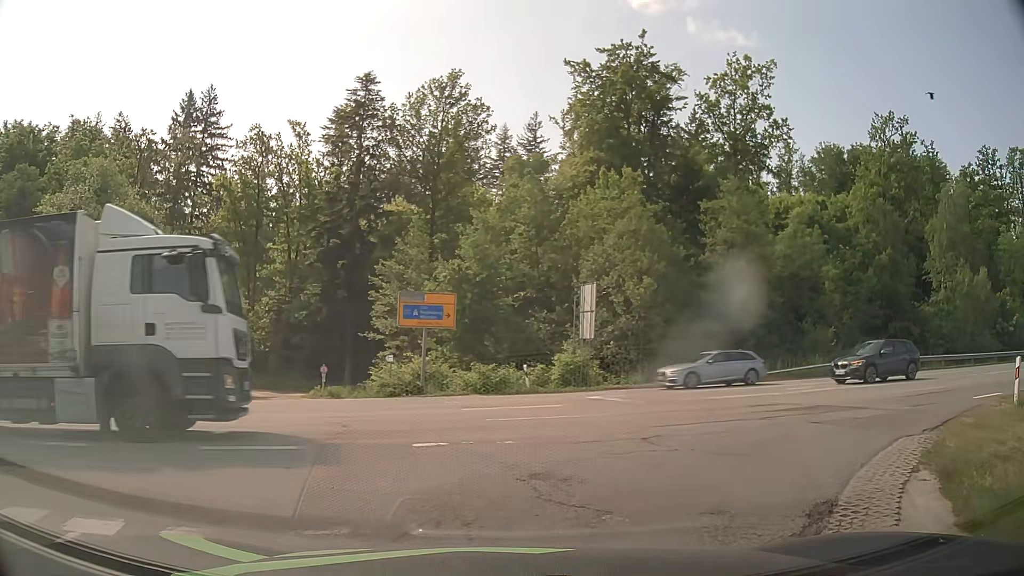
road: residential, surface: asphalt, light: Day
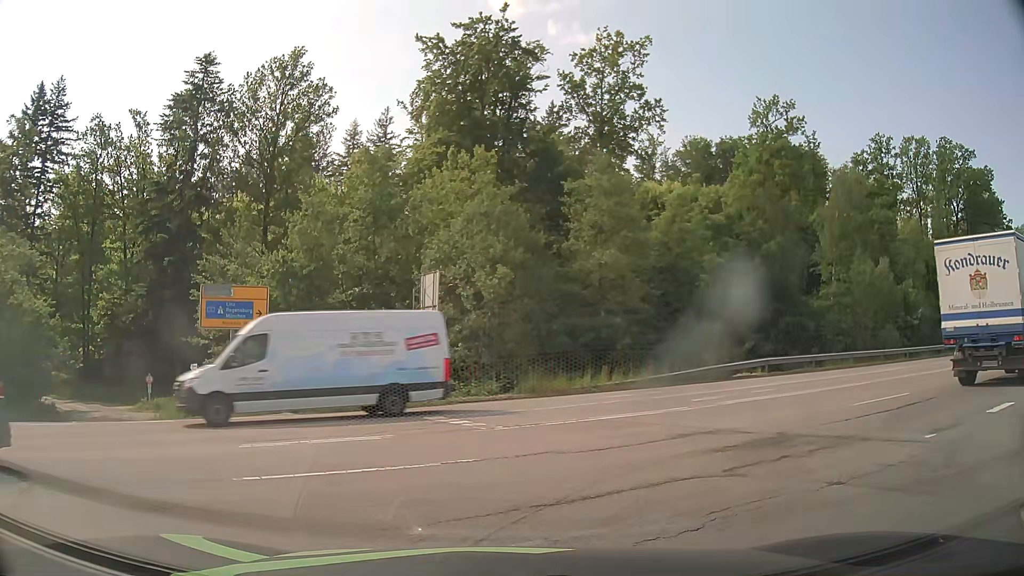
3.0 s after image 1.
(+0.6, +5.1) m; +12°
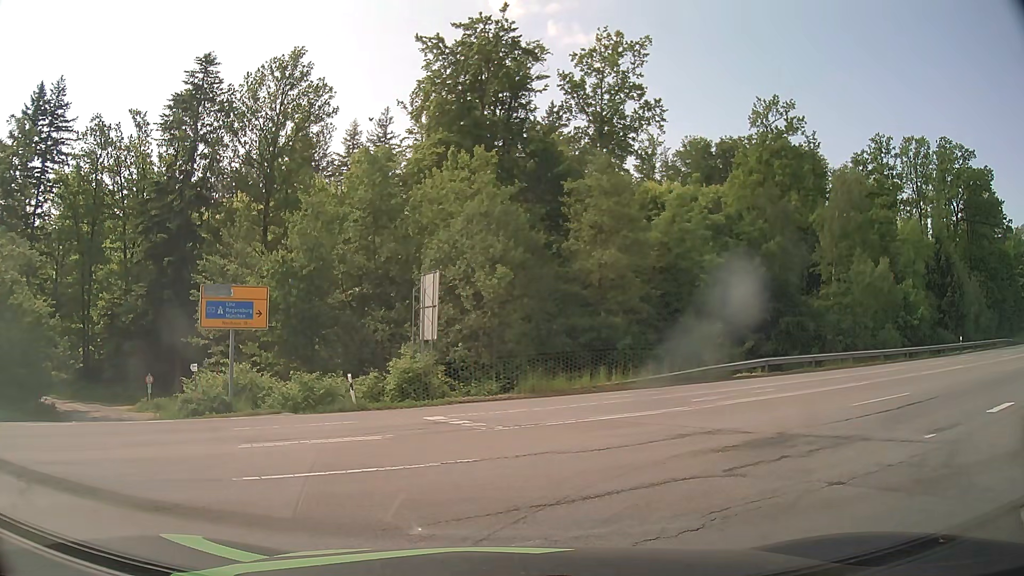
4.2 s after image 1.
(0.0, 0.0) m; 0°
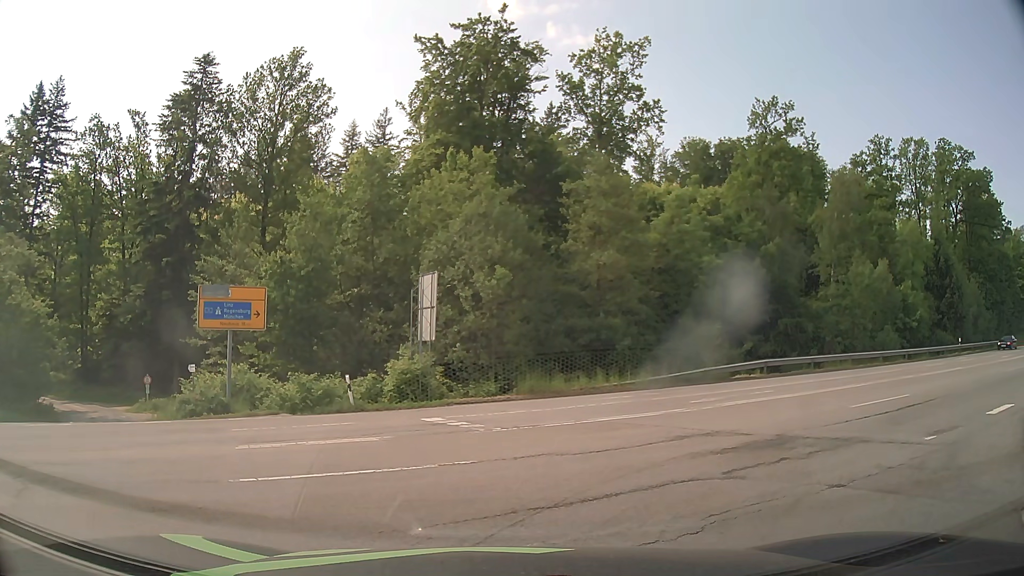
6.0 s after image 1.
(0.0, 0.0) m; 0°
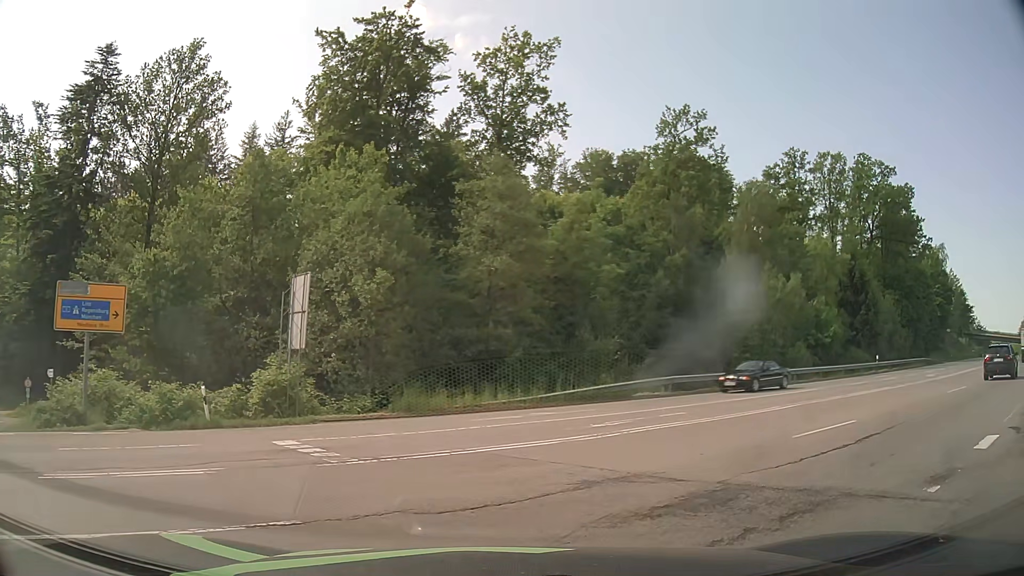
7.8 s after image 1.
(+0.2, +2.9) m; +10°
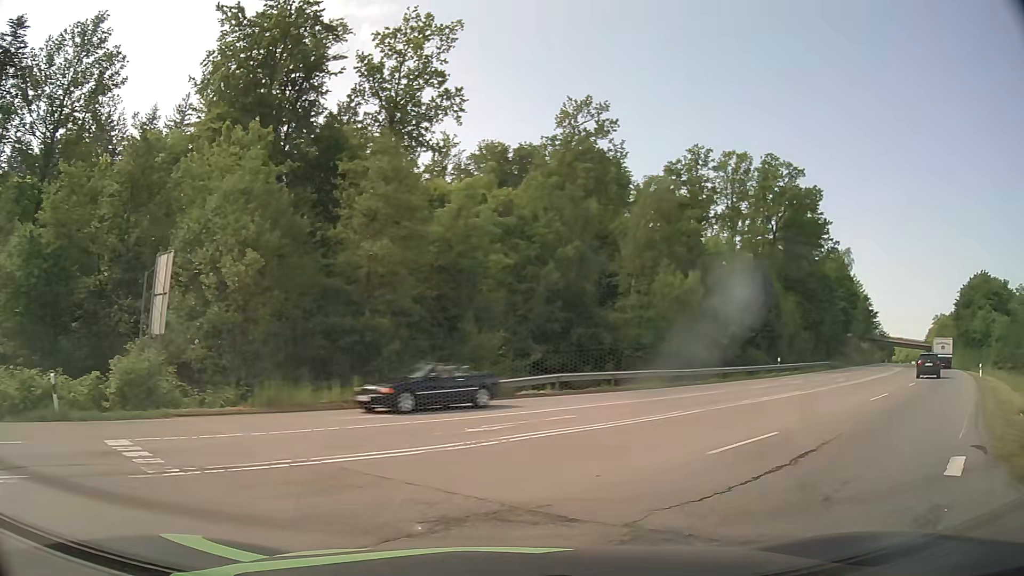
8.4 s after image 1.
(+0.1, +2.2) m; +8°
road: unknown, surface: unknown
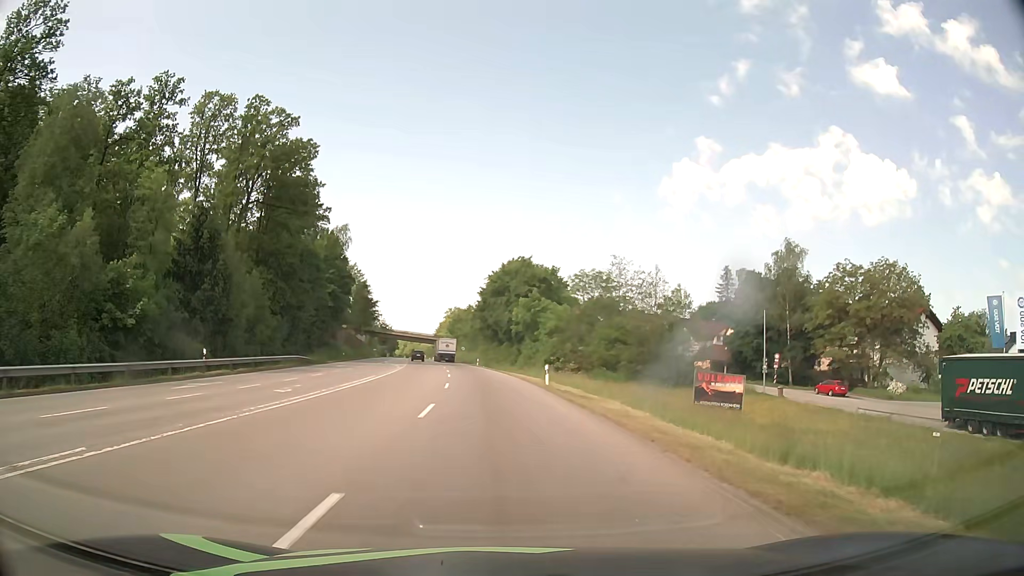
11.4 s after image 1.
(+10.0, +16.6) m; +44°
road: secondary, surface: asphalt
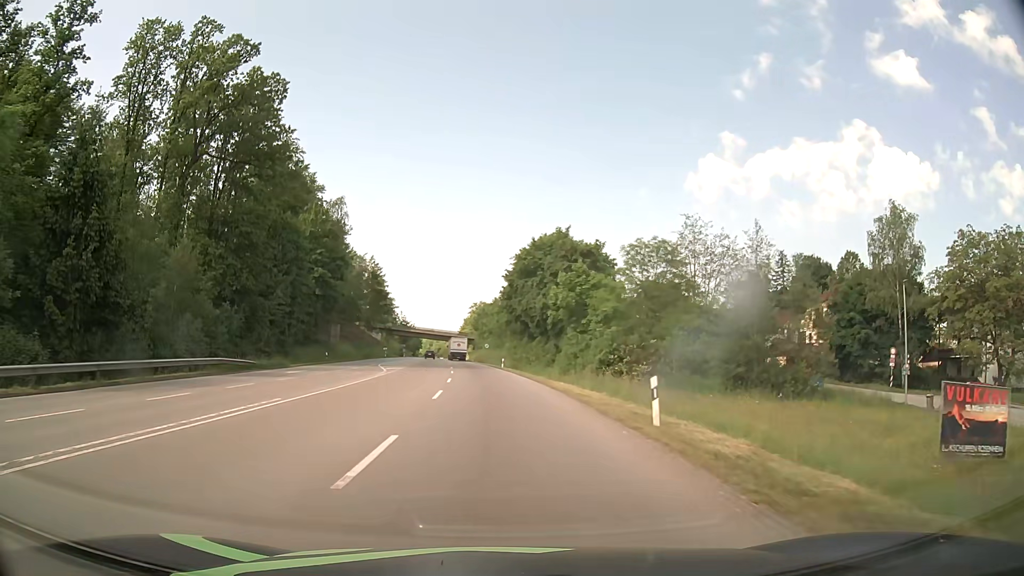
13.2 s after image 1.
(-0.2, +20.2) m; -2°
(0, +10) (0, +20) (-1, +30) (-2, +40) (-2, +50) (-3, +60) (-4, +70) (-5, +80) (-6, +90) (-7, +100) m
